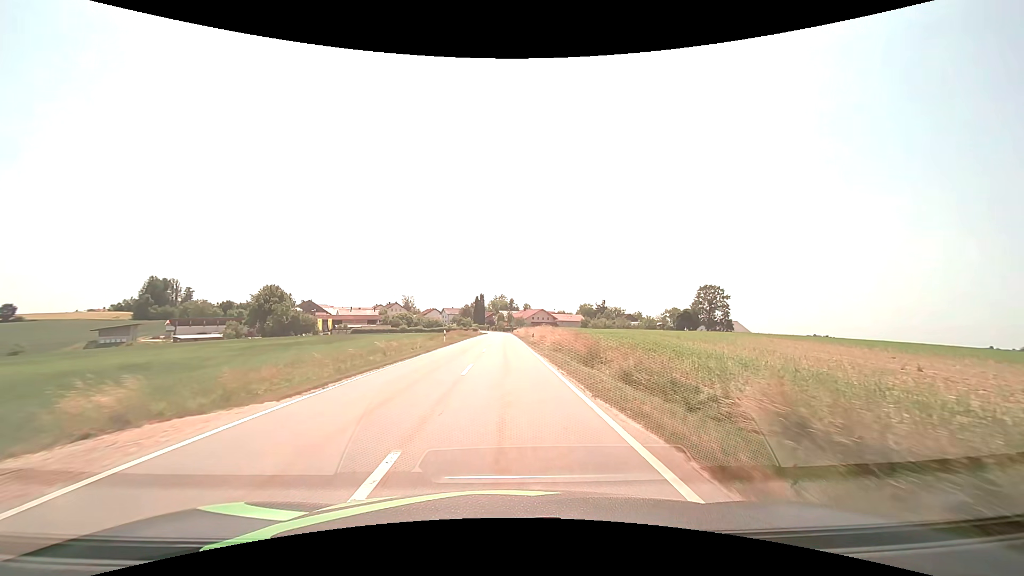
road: tertiary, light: Day
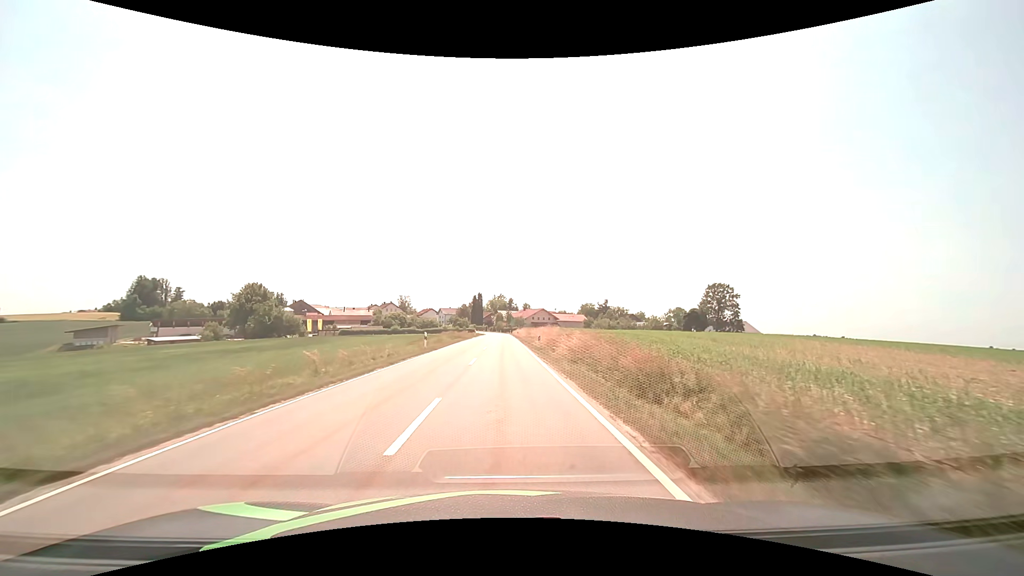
(0.0, +8.4) m; 0°
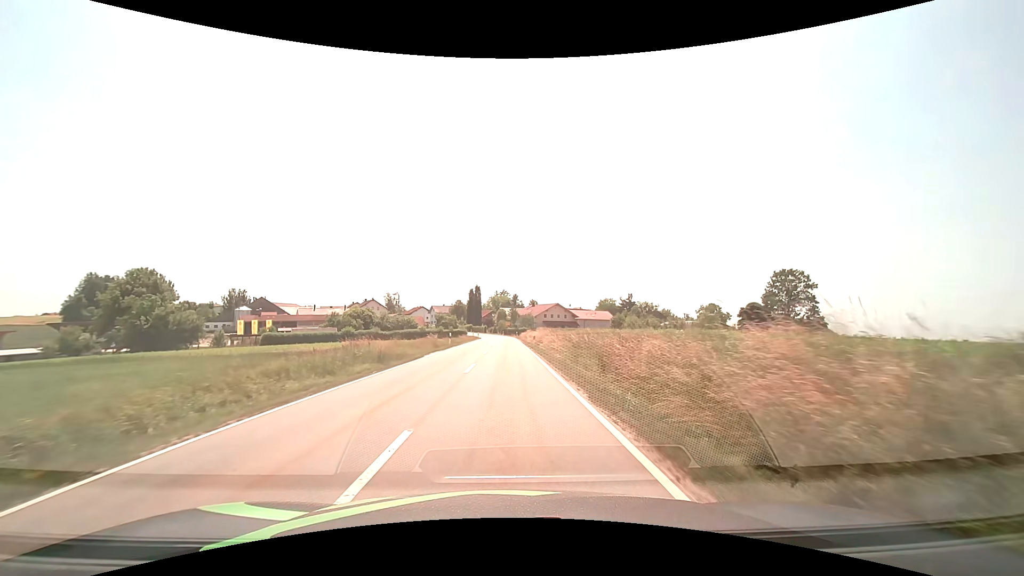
(-0.2, +39.9) m; 0°
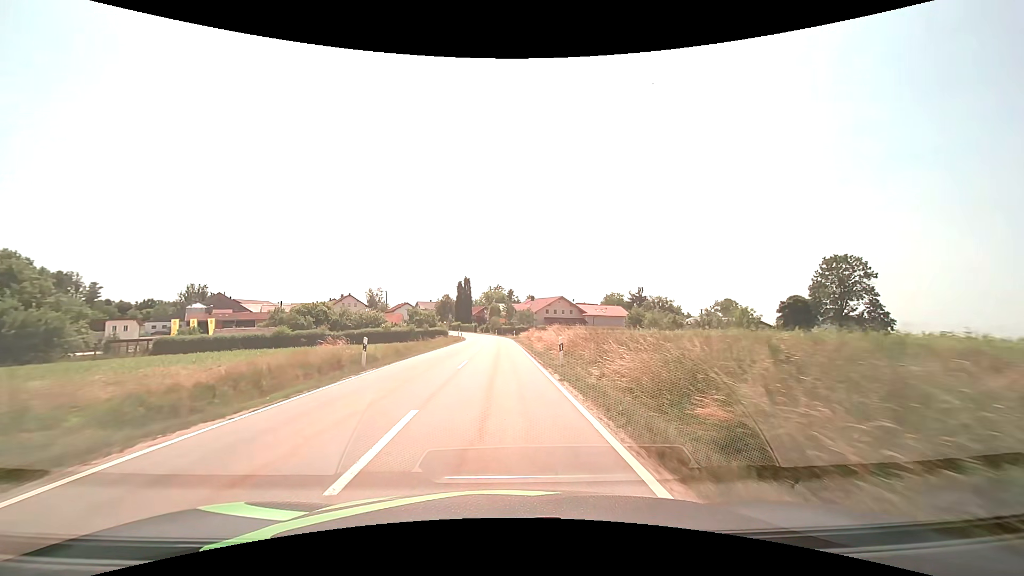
(+0.1, +23.3) m; +1°
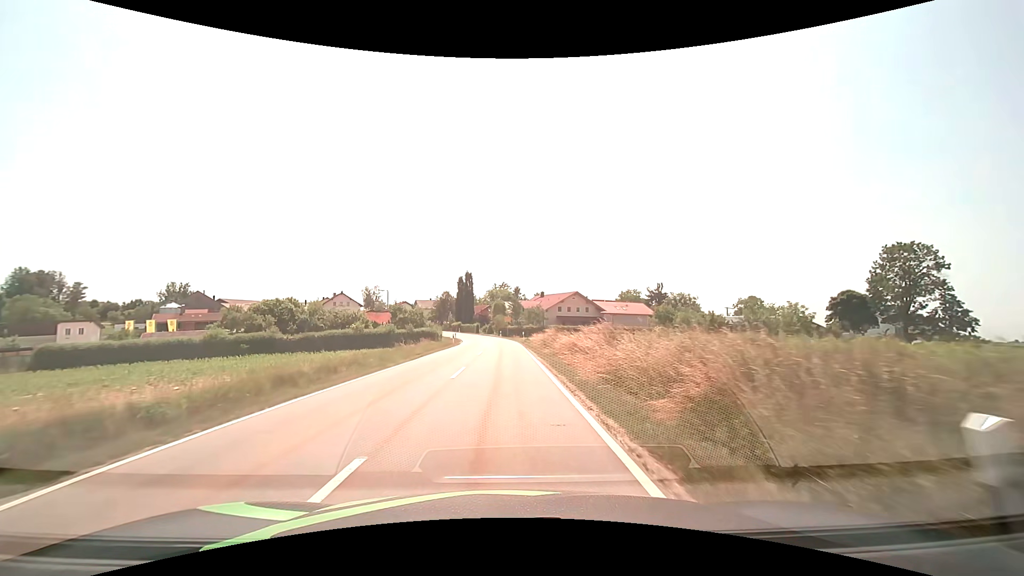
(-0.1, +15.4) m; -1°
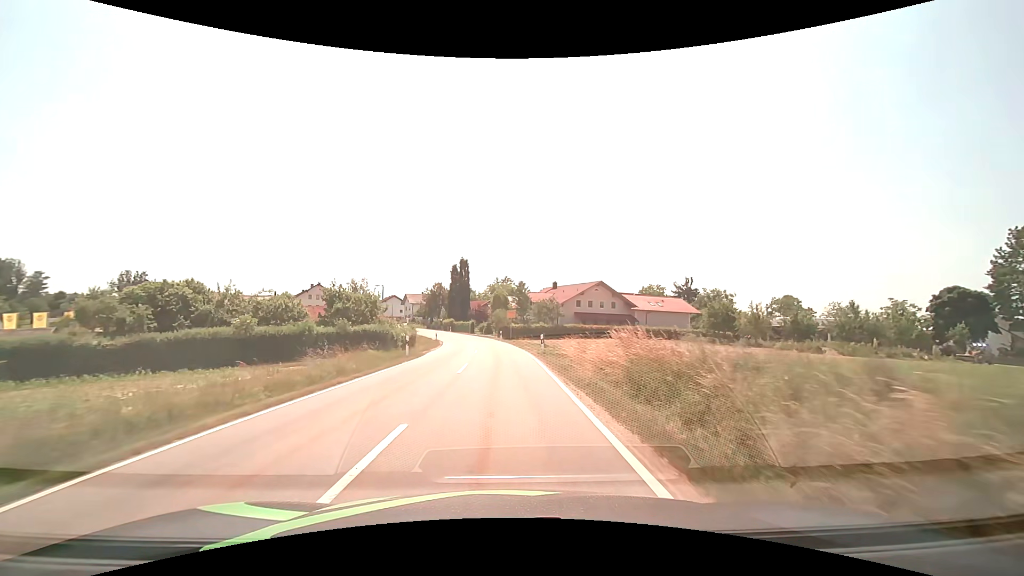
(-0.1, +23.0) m; 0°
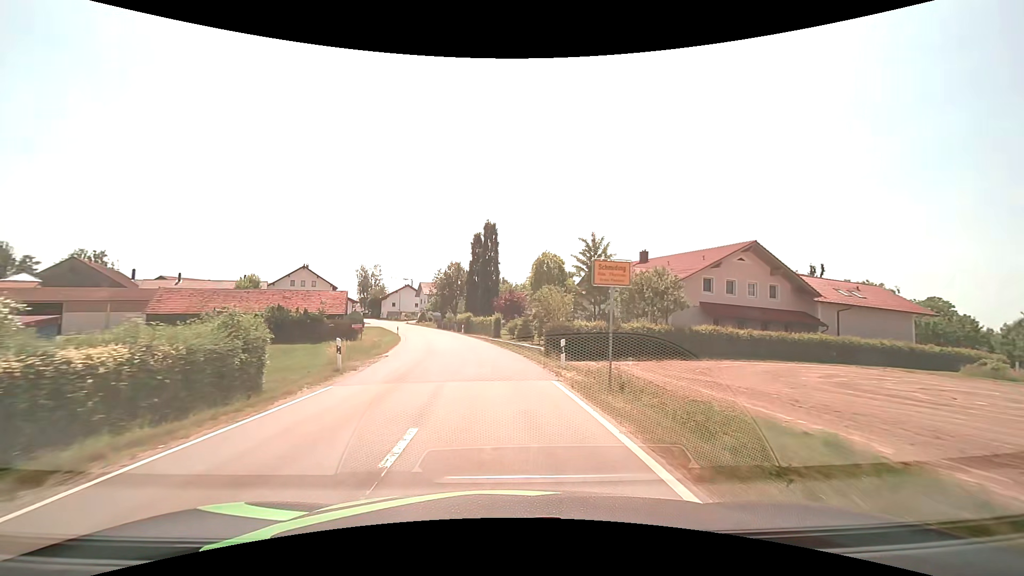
(-1.1, +38.2) m; -5°
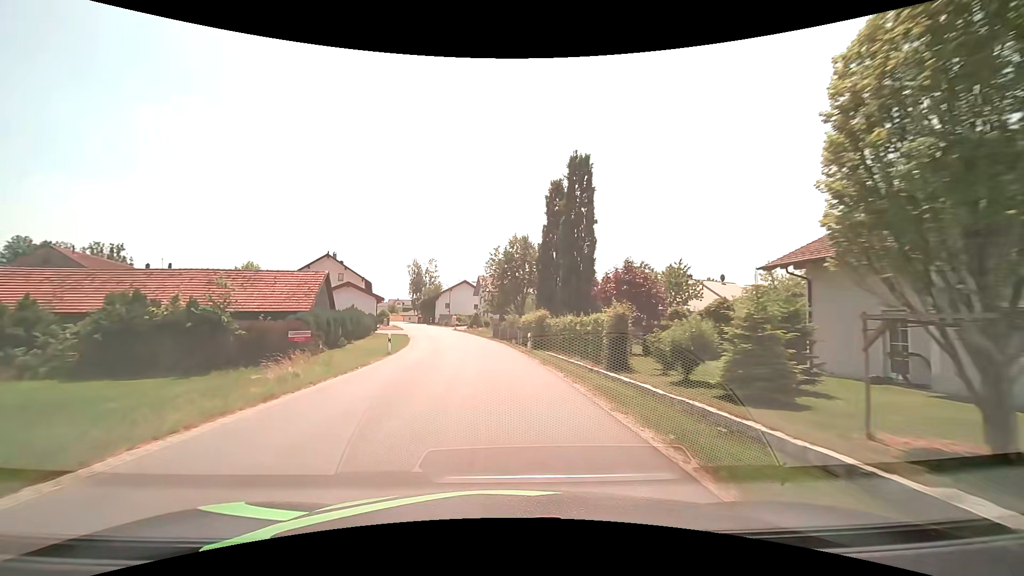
(-2.0, +30.3) m; -8°
(0, +10) (-1, +20) (-2, +30) (-3, +40) (-5, +50) (-7, +59) (-9, +69) (-12, +79) (-14, +89) (-16, +98) m
